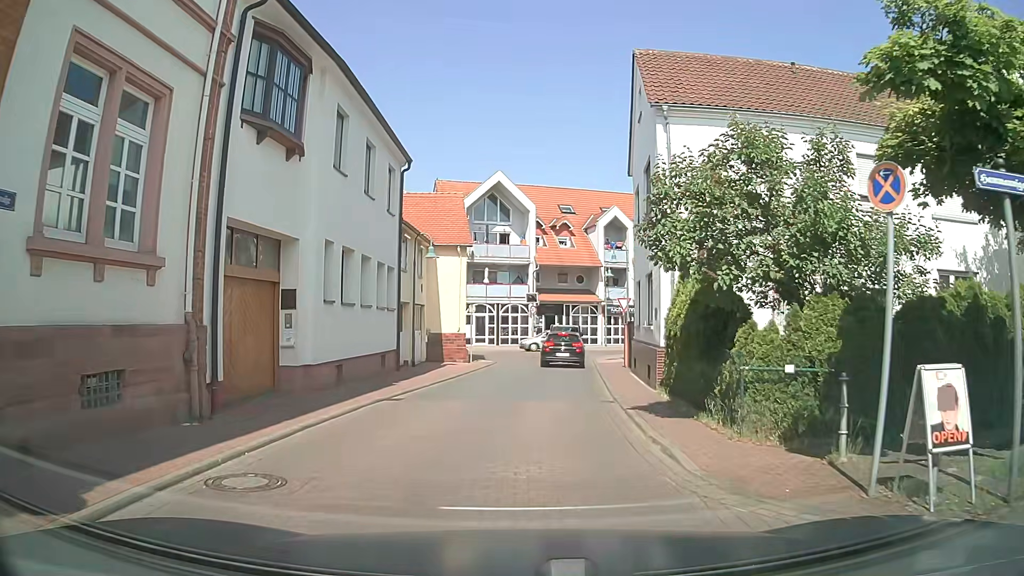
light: Day
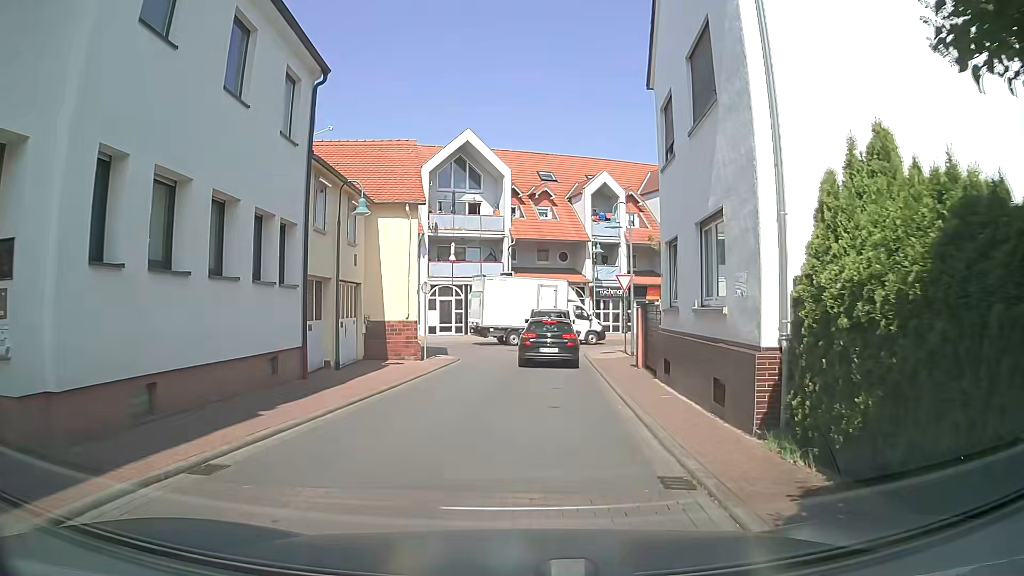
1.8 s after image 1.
(+0.1, +7.7) m; +2°
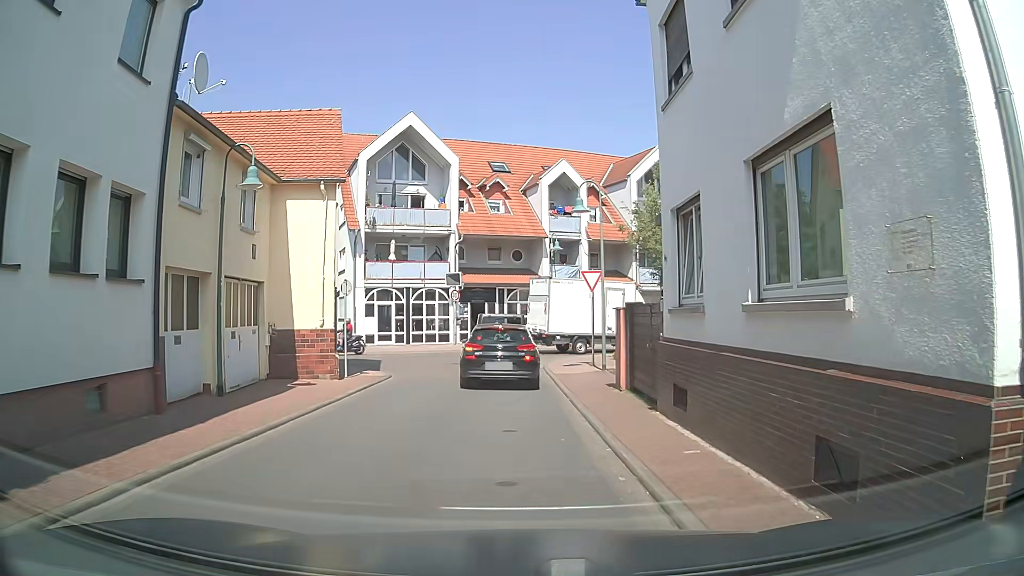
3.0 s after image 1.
(+0.1, +4.7) m; +2°
